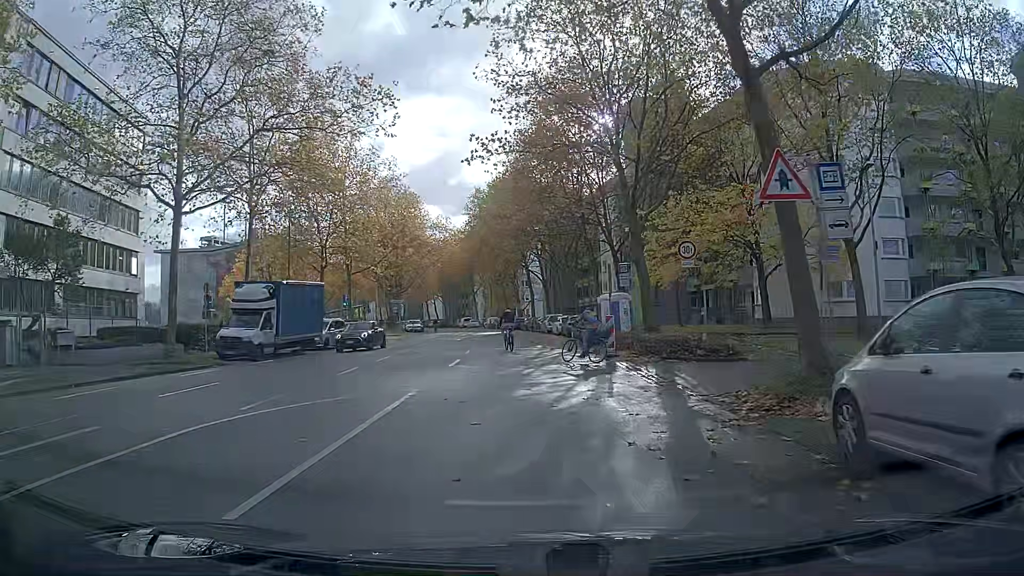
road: residential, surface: asphalt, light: Day
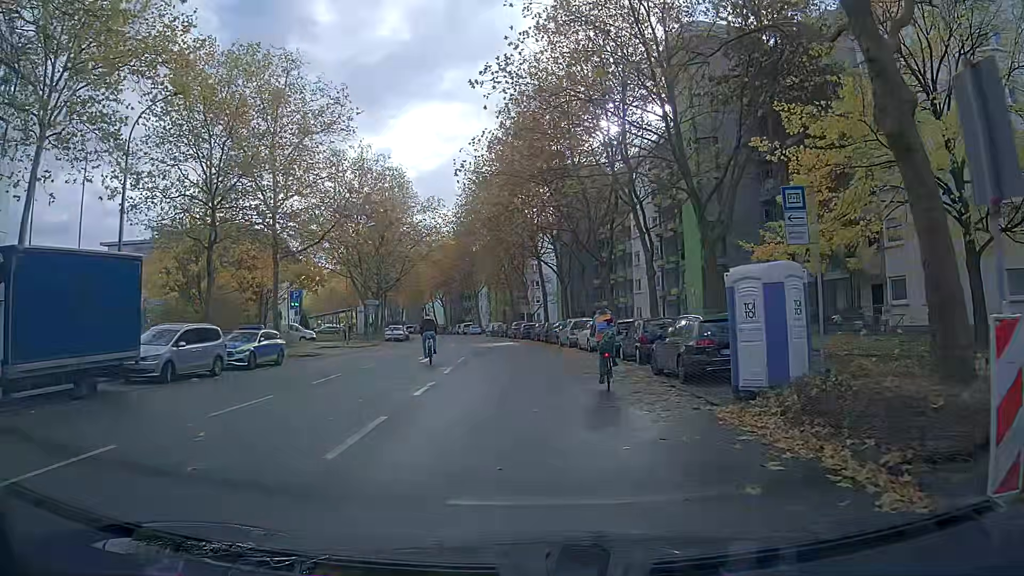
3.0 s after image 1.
(-0.2, +17.7) m; 0°
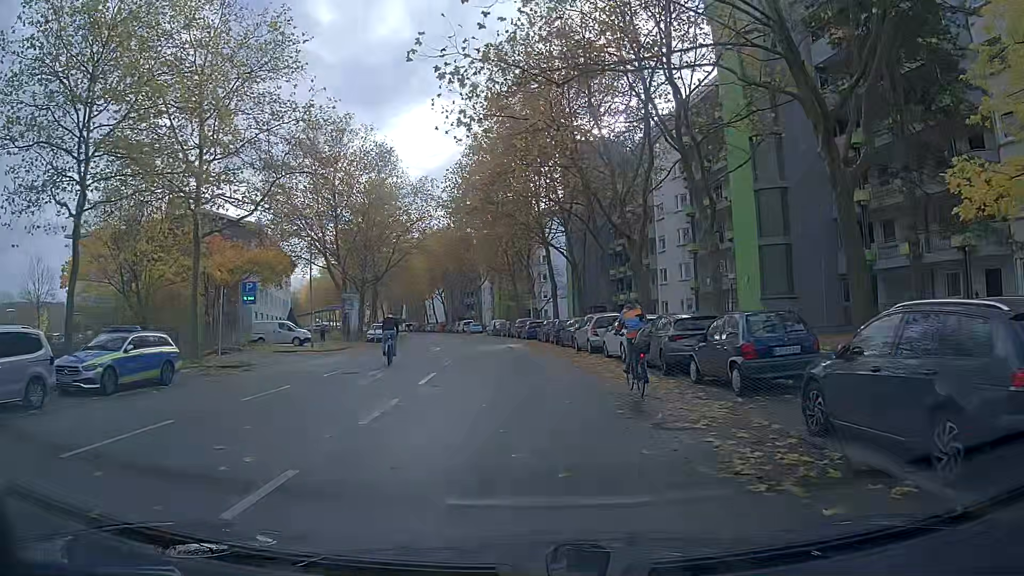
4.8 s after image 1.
(-0.1, +9.8) m; -1°
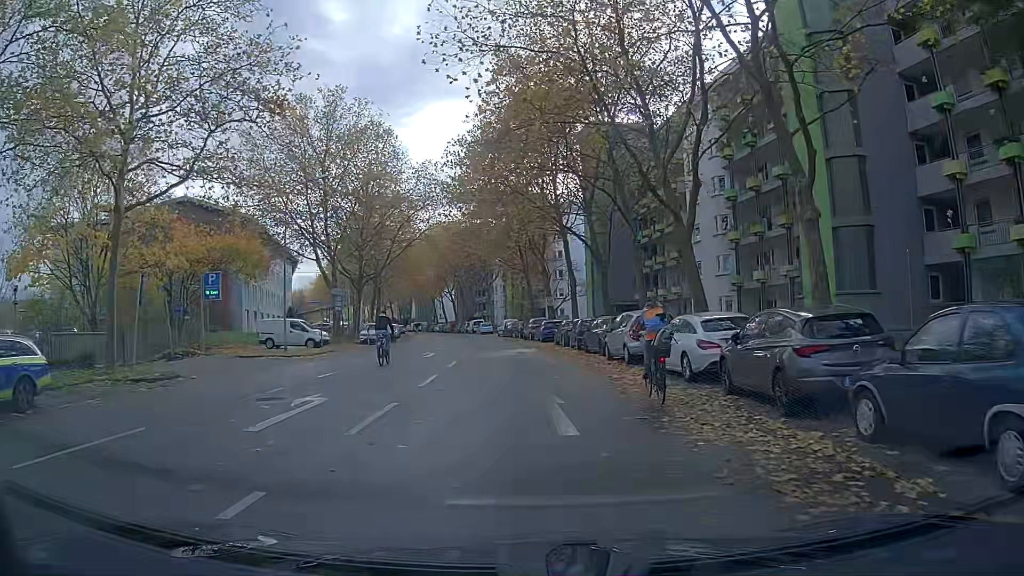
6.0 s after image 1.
(-0.1, +6.9) m; -2°
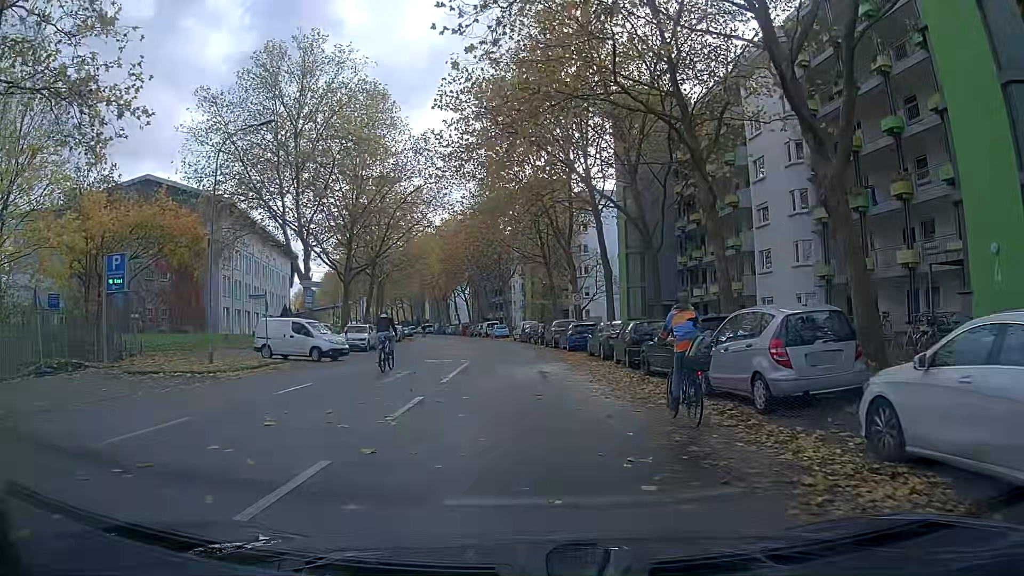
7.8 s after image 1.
(-0.1, +10.6) m; -2°
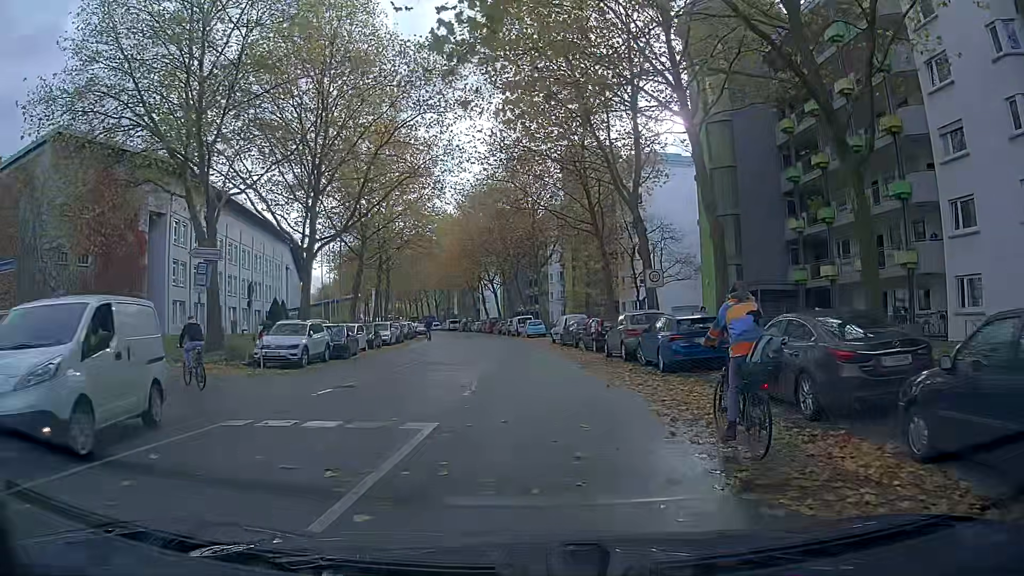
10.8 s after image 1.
(-0.2, +16.5) m; -2°
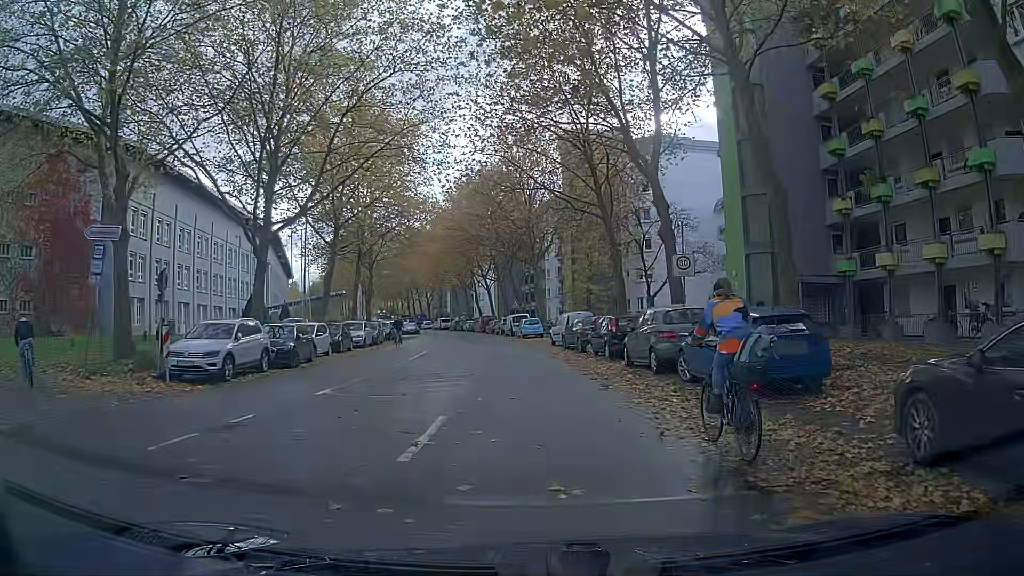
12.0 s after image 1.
(0.0, +5.9) m; 0°
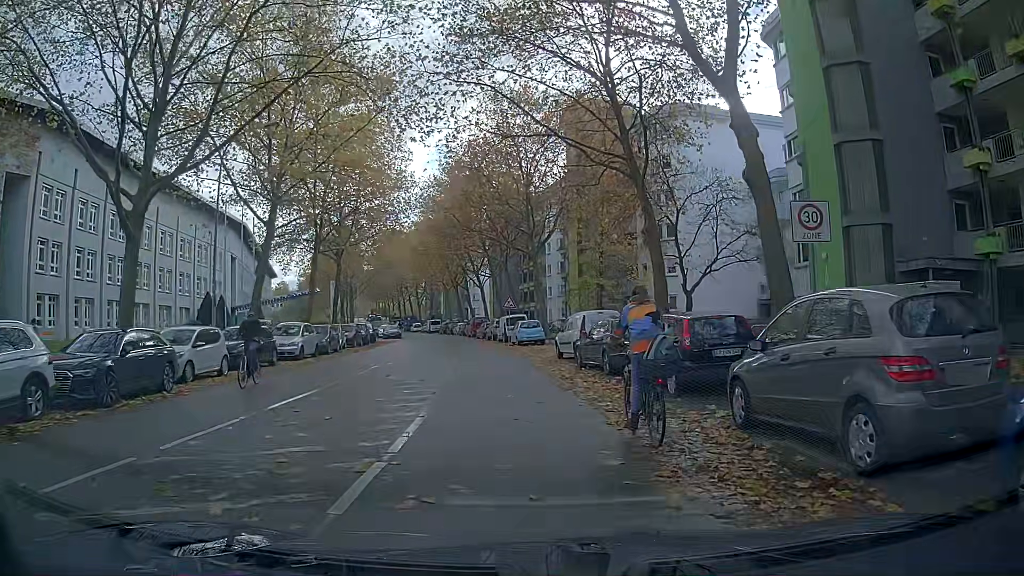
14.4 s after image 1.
(+0.1, +10.4) m; +1°
